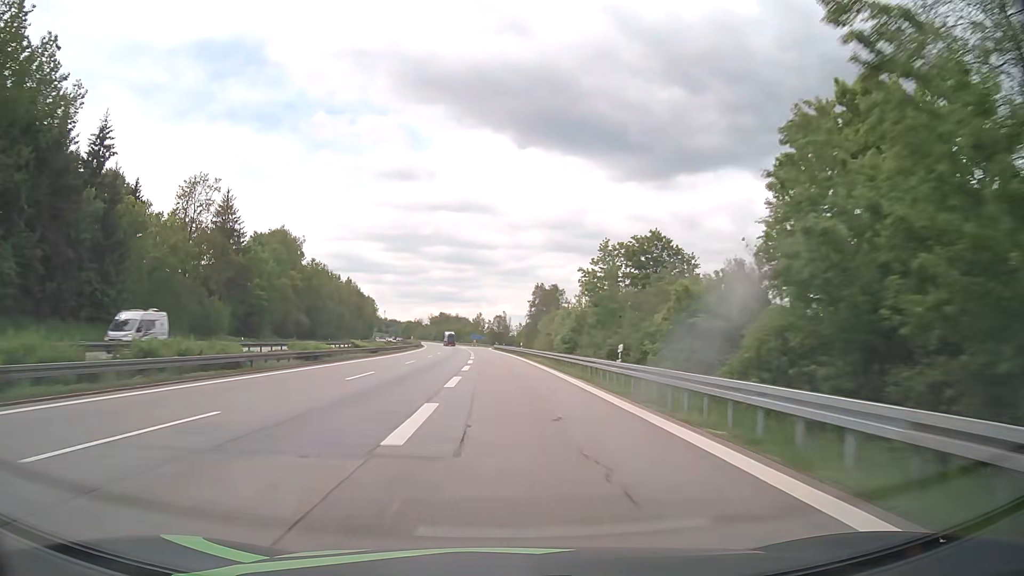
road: motorway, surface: asphalt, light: Day
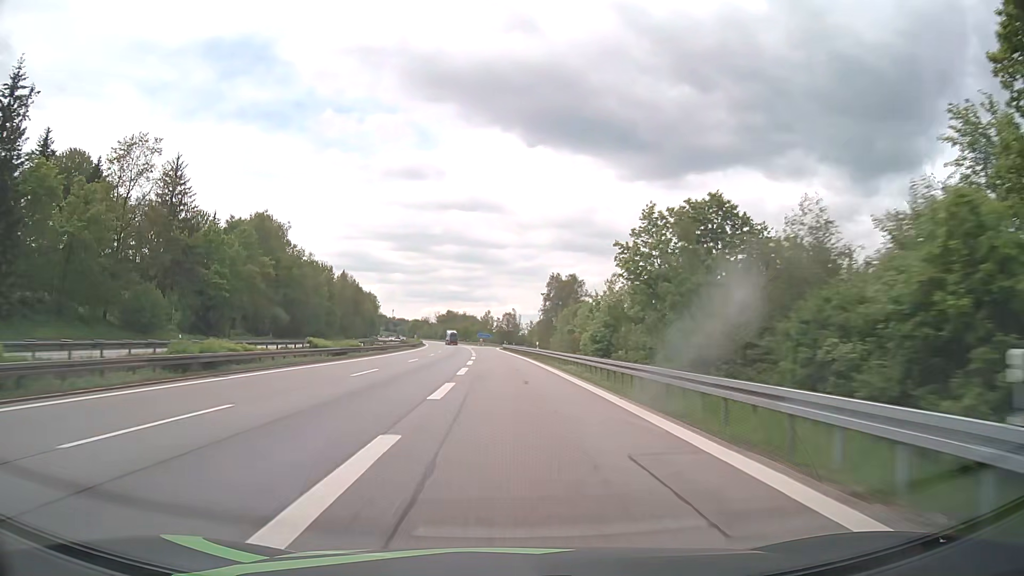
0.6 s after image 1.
(-0.1, +17.0) m; 0°
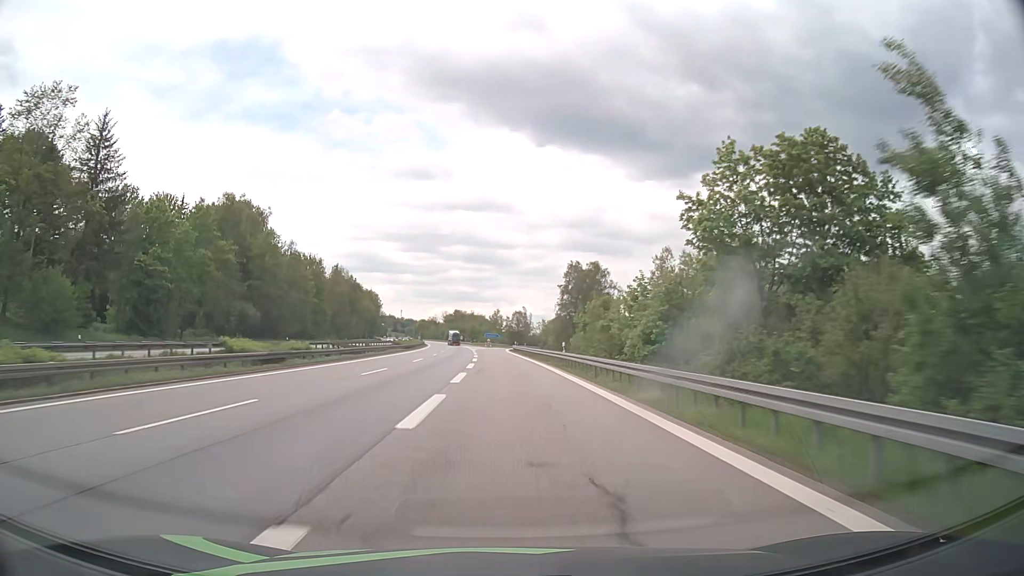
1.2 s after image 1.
(-0.2, +16.6) m; -1°
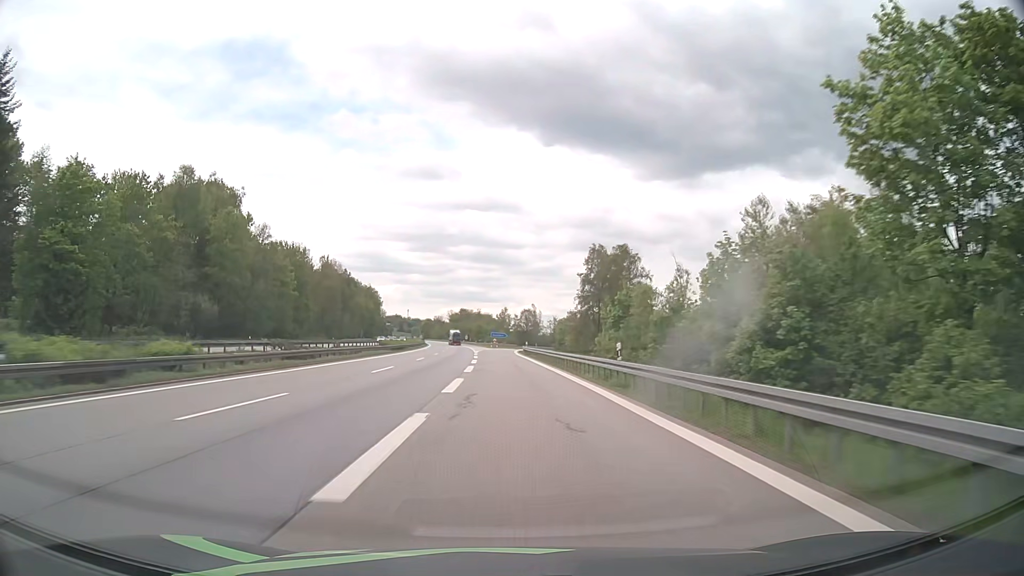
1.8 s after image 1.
(-0.1, +16.3) m; -1°
